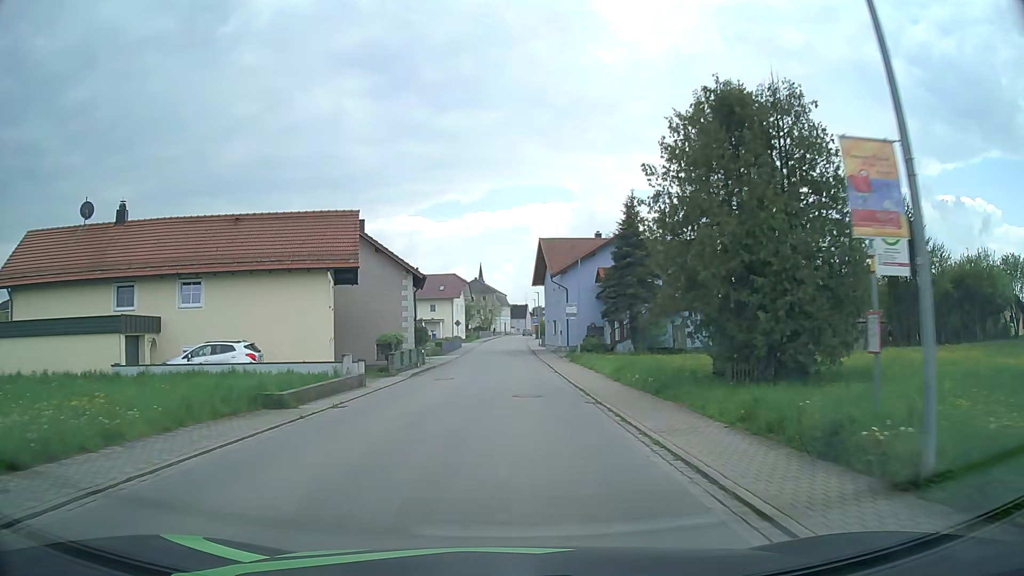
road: secondary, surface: asphalt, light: Day
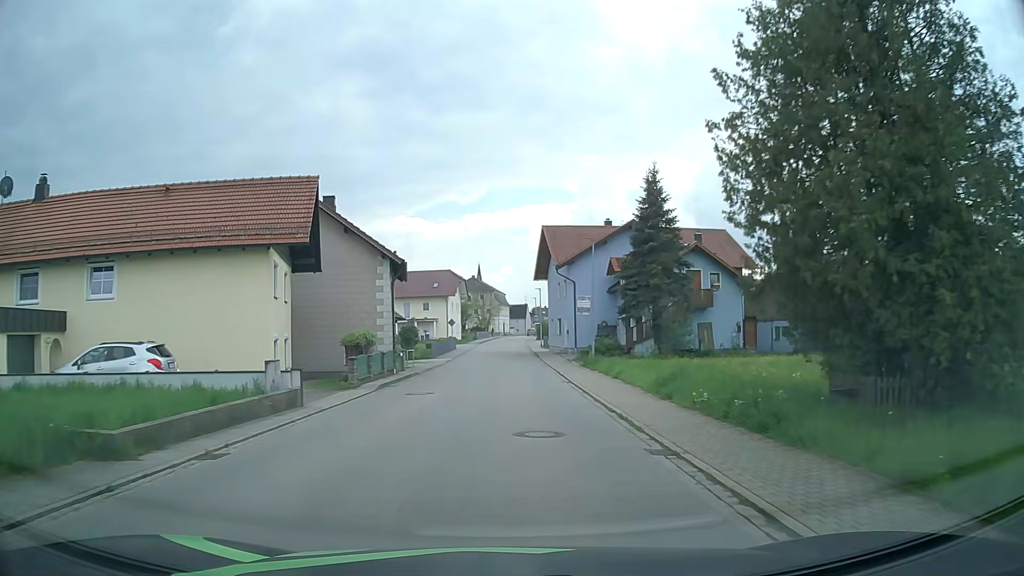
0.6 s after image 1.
(0.0, +6.9) m; 0°
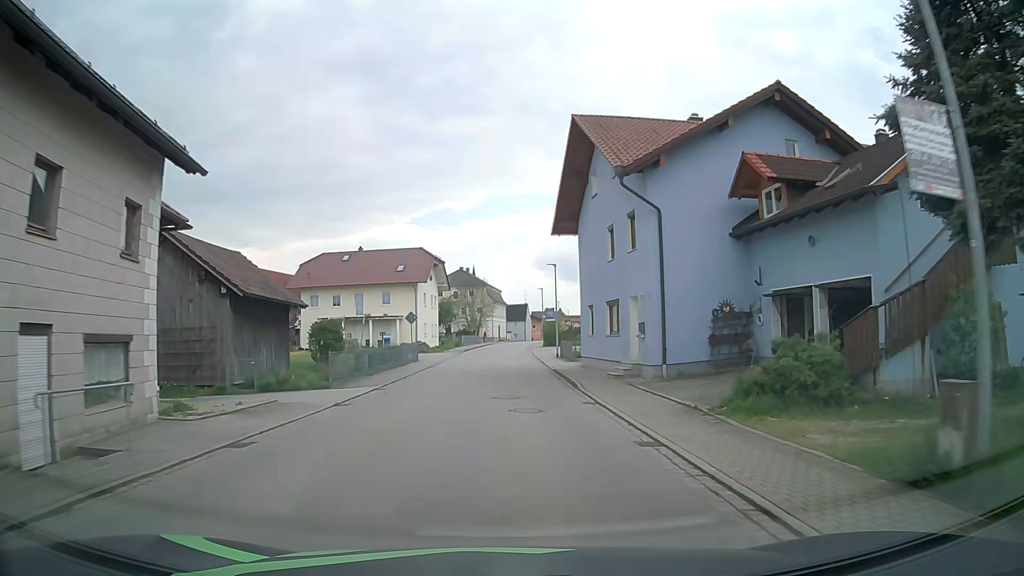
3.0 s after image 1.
(0.0, +27.6) m; 0°
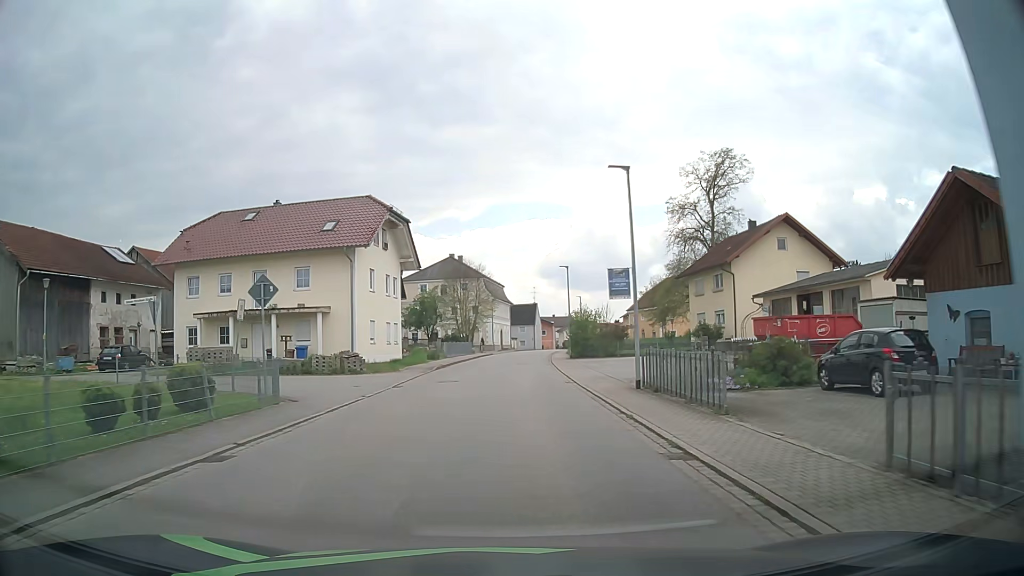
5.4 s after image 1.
(-0.2, +27.0) m; -1°
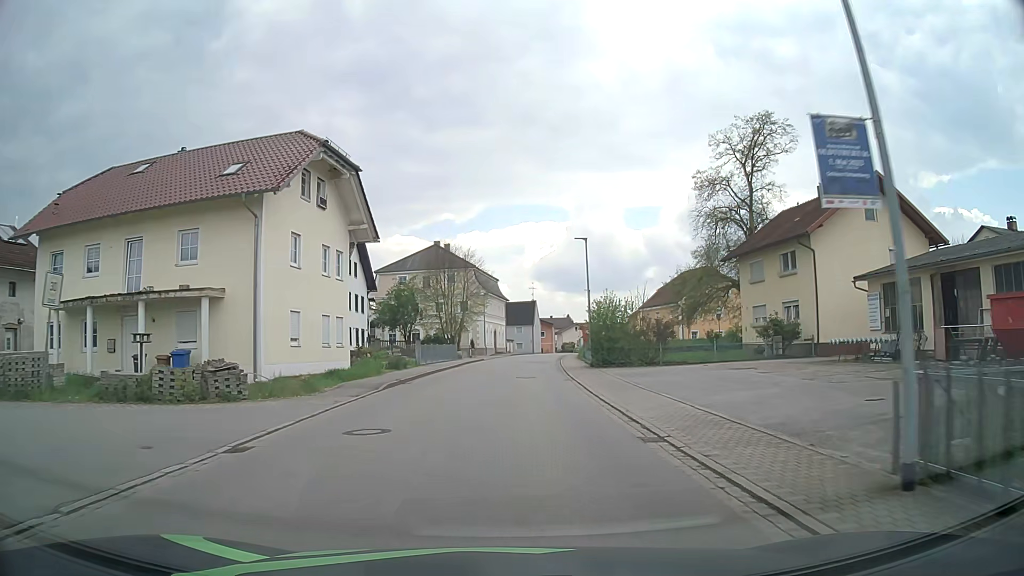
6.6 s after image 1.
(+0.2, +13.3) m; +1°
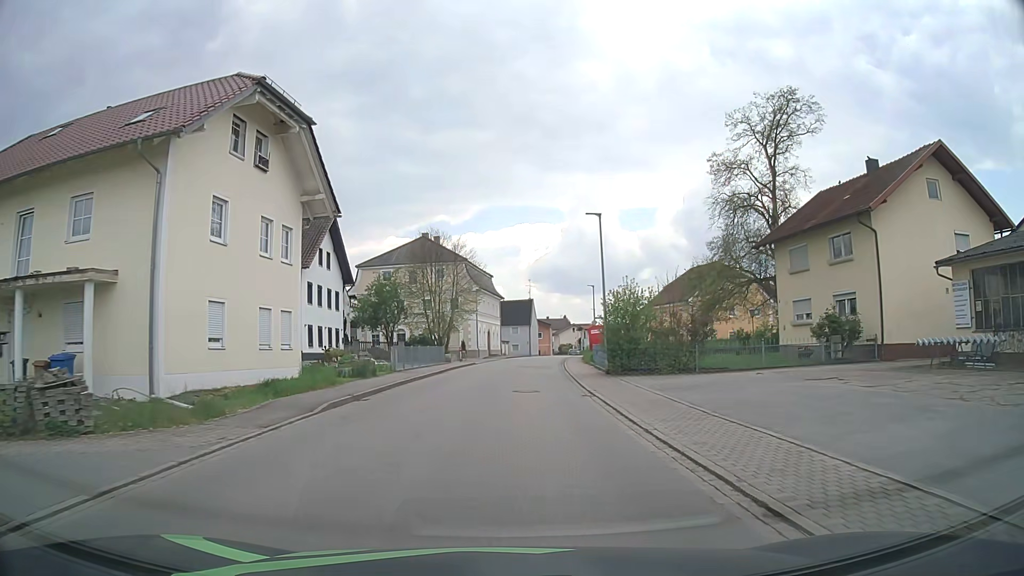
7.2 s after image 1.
(+0.1, +6.7) m; +1°
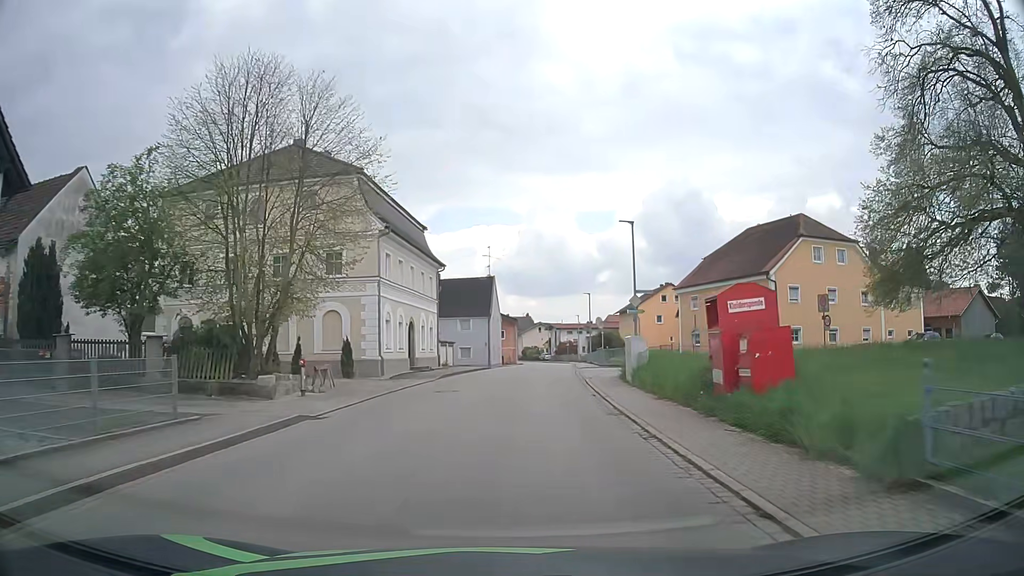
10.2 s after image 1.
(+0.7, +33.3) m; +4°
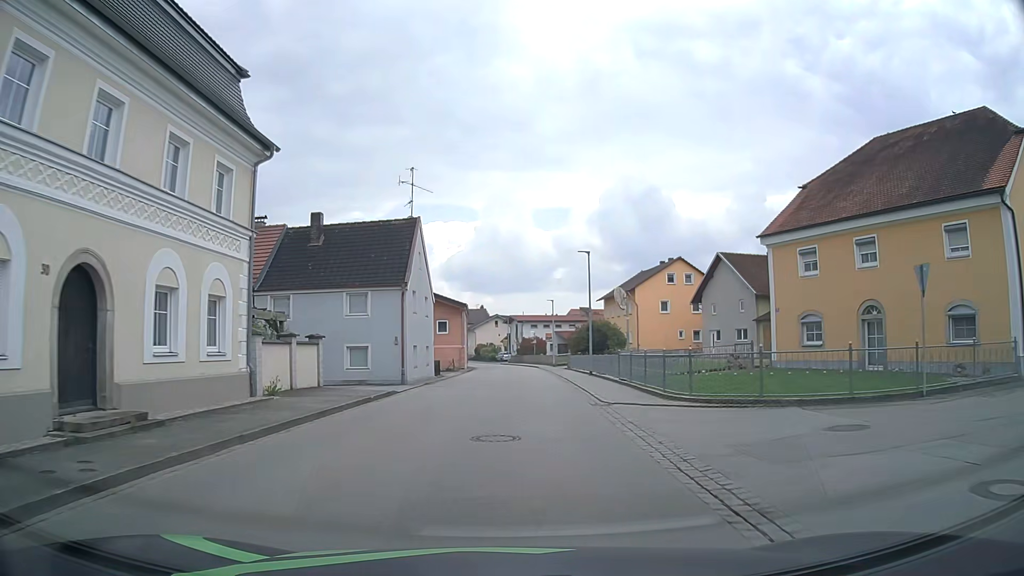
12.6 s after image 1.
(+0.8, +26.1) m; +4°
(0, +10) (0, +20) (+1, +30) (+1, +40) (+1, +50) (+1, +60) (+1, +70) (0, +80) (-2, +90) (-4, +100) m
